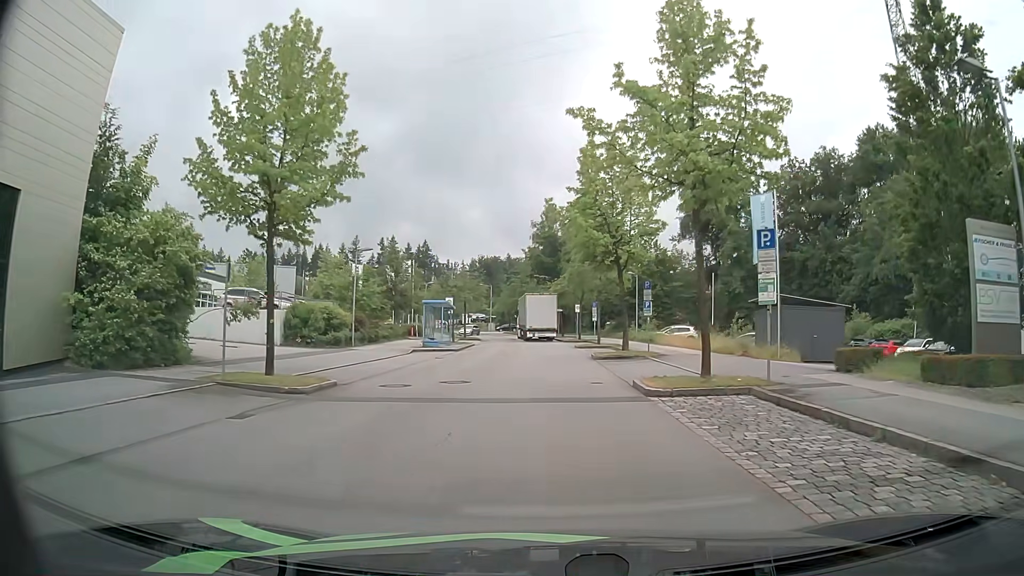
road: residential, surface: asphalt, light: Day
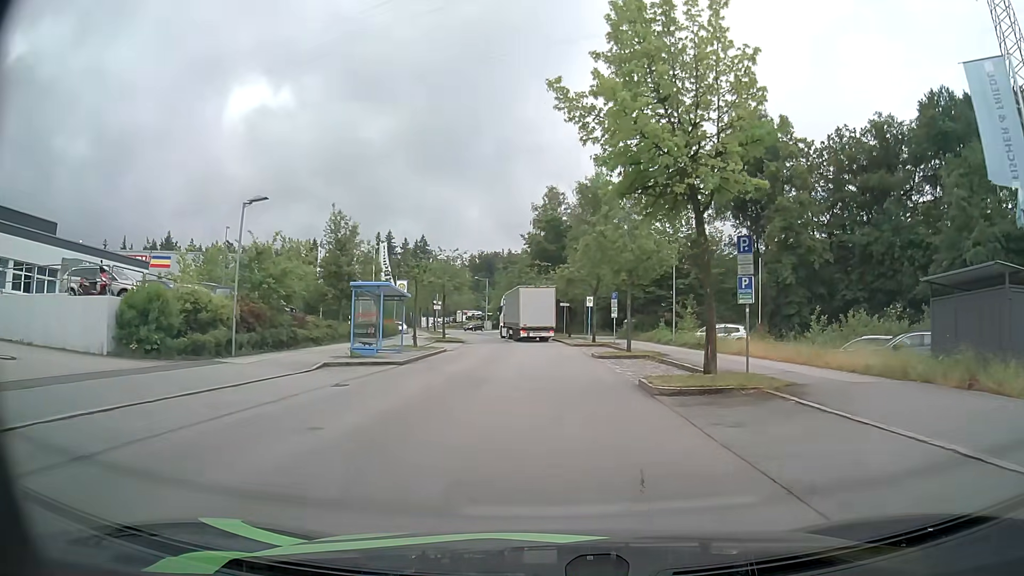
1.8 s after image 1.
(-0.2, +14.4) m; -1°
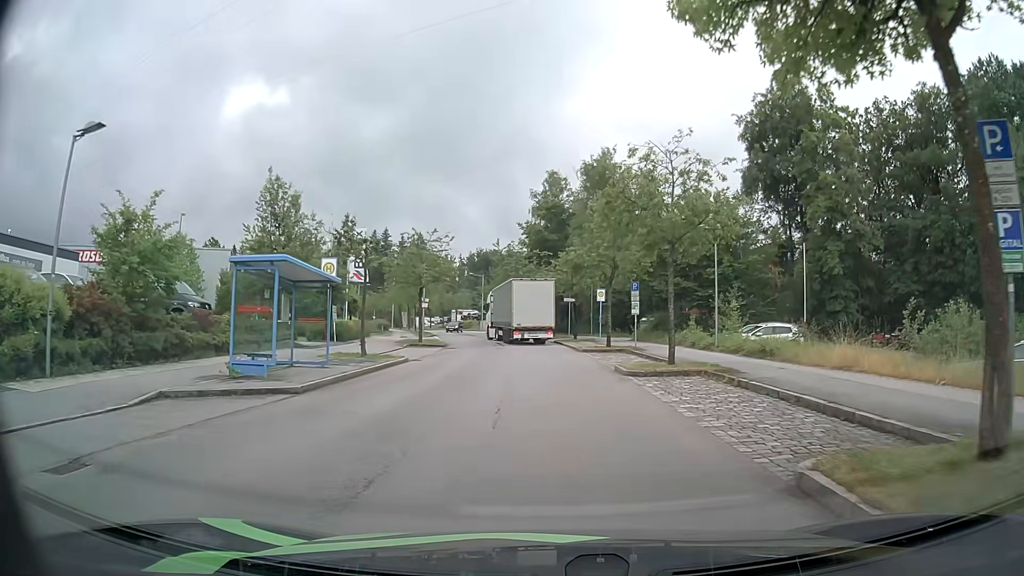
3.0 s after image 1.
(+0.1, +9.3) m; +1°
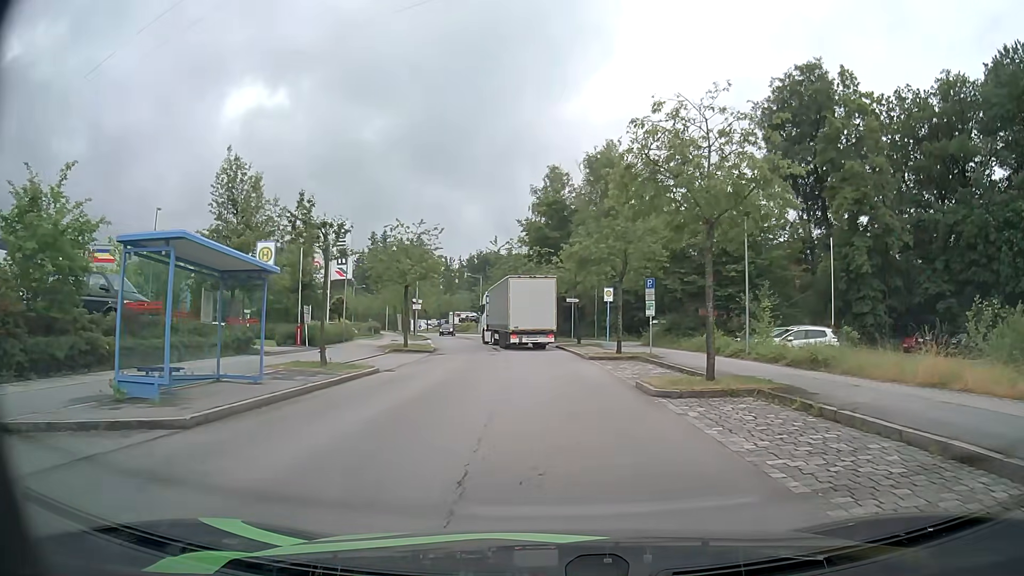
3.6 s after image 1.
(0.0, +4.3) m; 0°
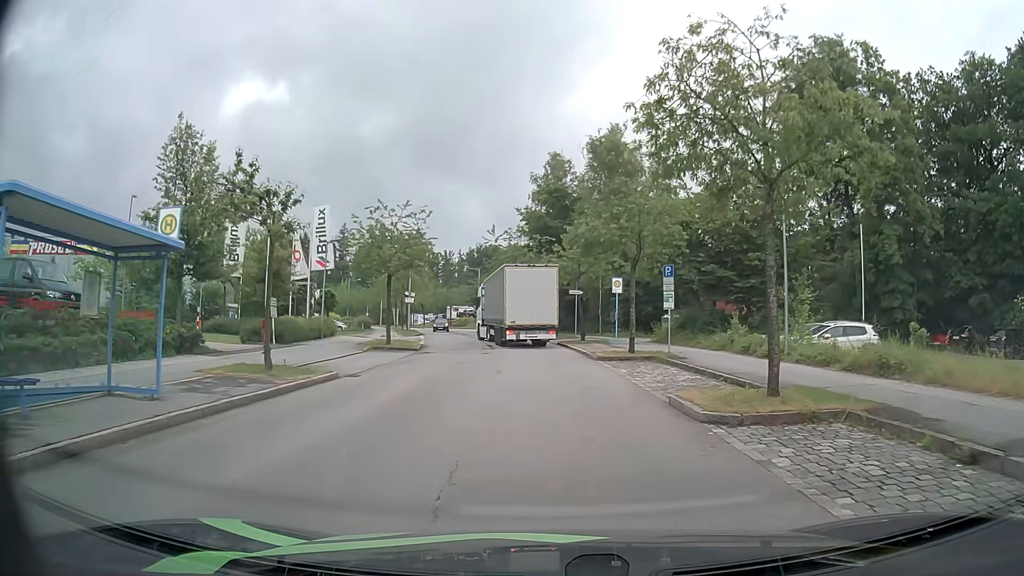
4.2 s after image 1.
(0.0, +3.9) m; -1°
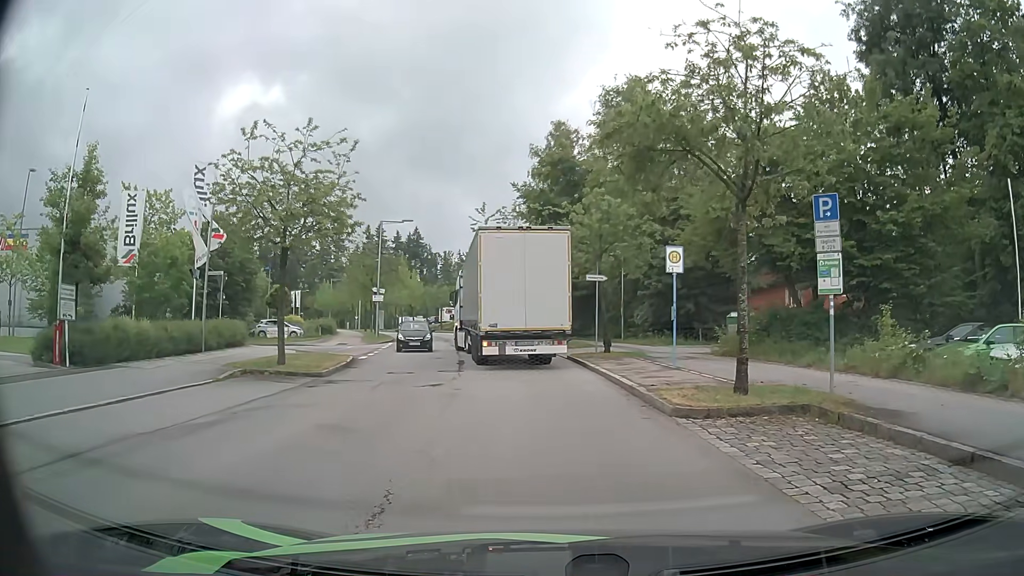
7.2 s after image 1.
(+0.2, +13.0) m; 0°
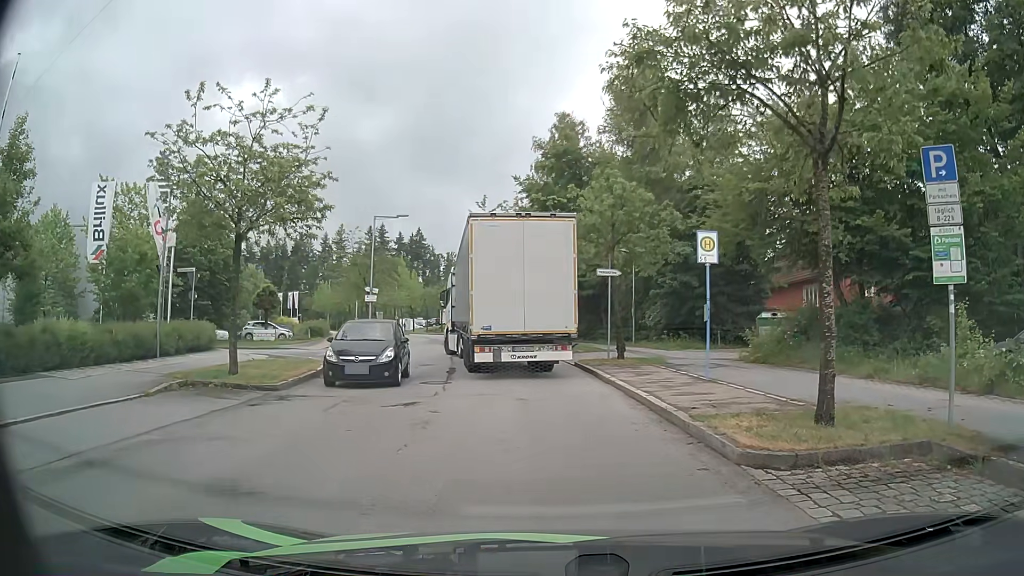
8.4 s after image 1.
(0.0, +3.2) m; 0°
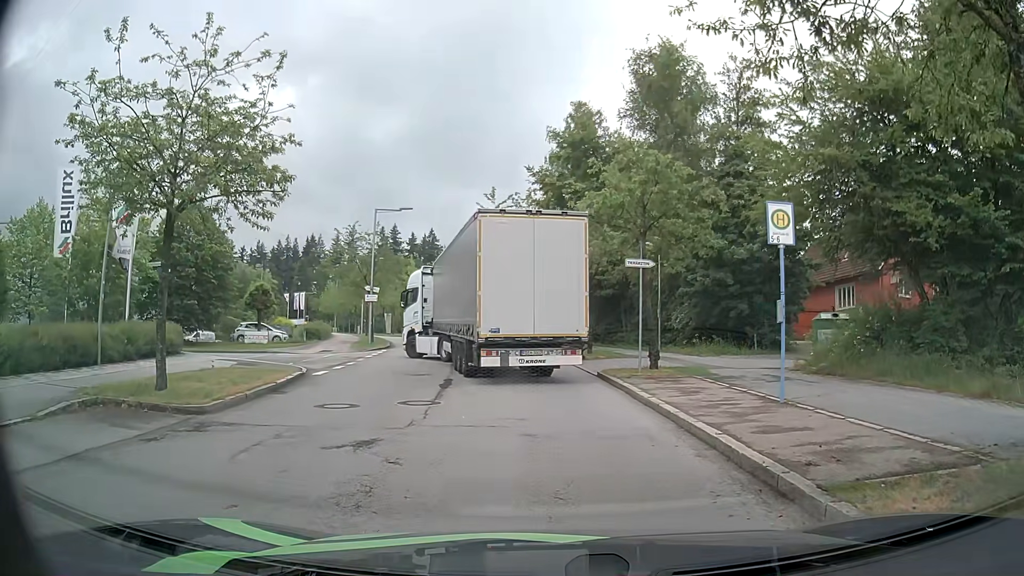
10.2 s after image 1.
(0.0, +3.8) m; -1°
(0, +10) (-1, +20) (-2, +30) (-3, +40) (-5, +50) (-6, +60) (-9, +69) (-11, +79) (-15, +88) (-18, +98) m
